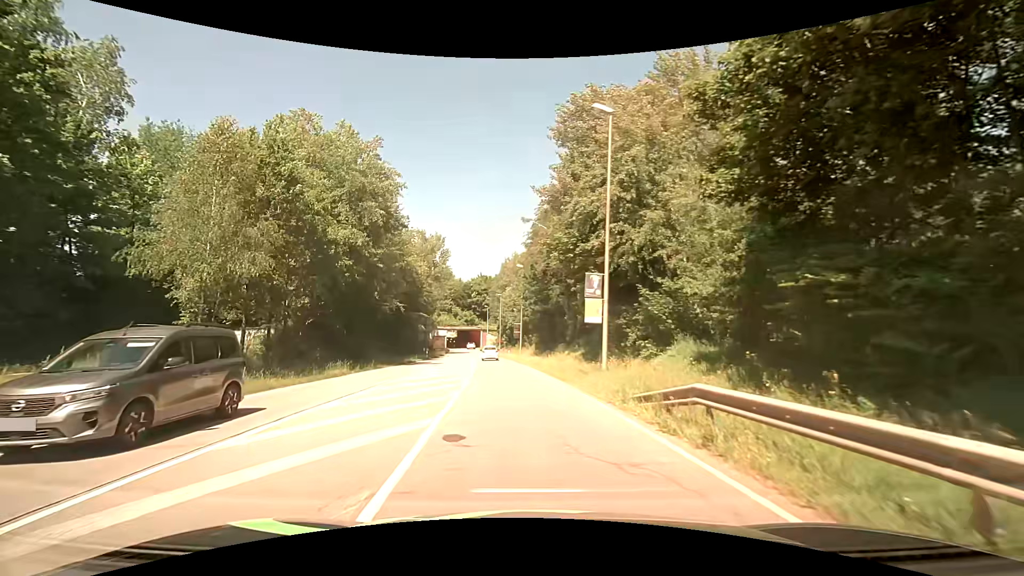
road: secondary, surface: asphalt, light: Day
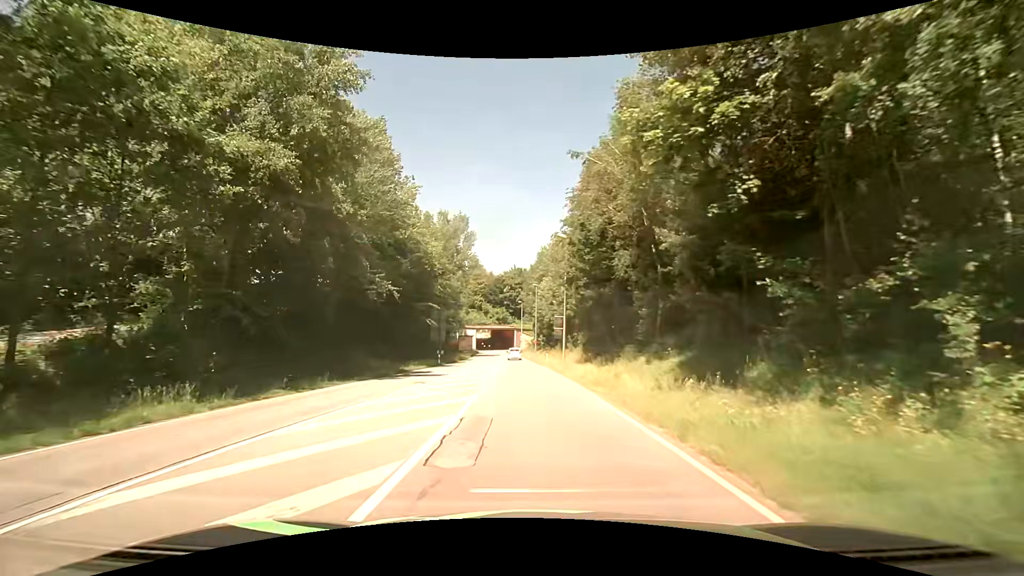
(-0.5, +16.1) m; -3°
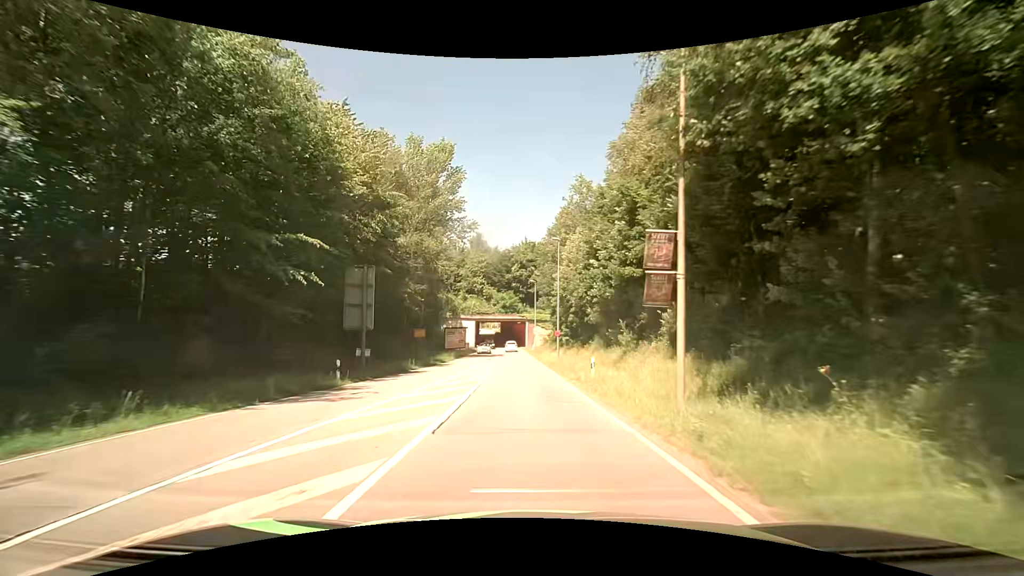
(-0.7, +28.5) m; -2°
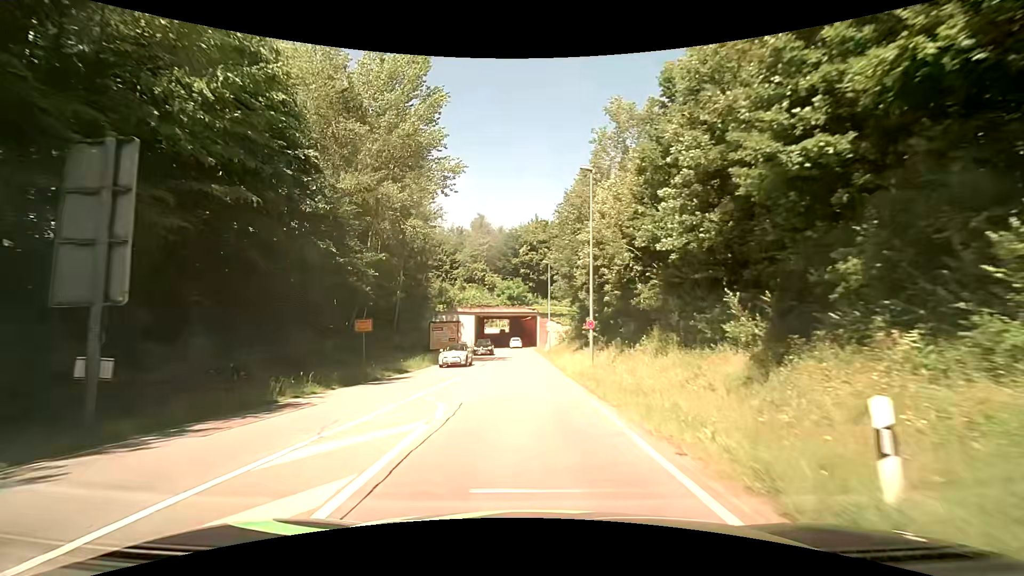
(-0.3, +16.5) m; -2°
